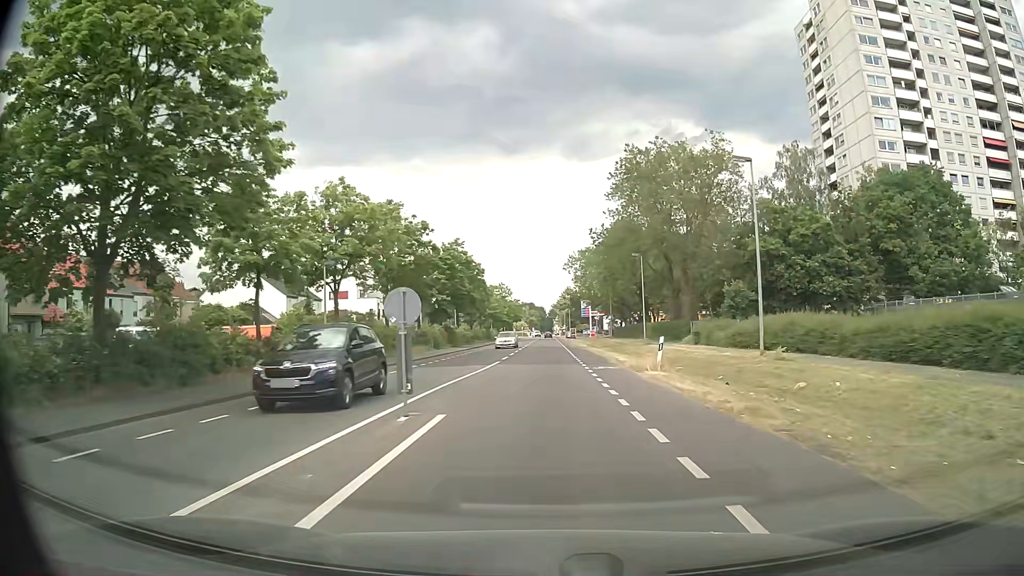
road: secondary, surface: asphalt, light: Day
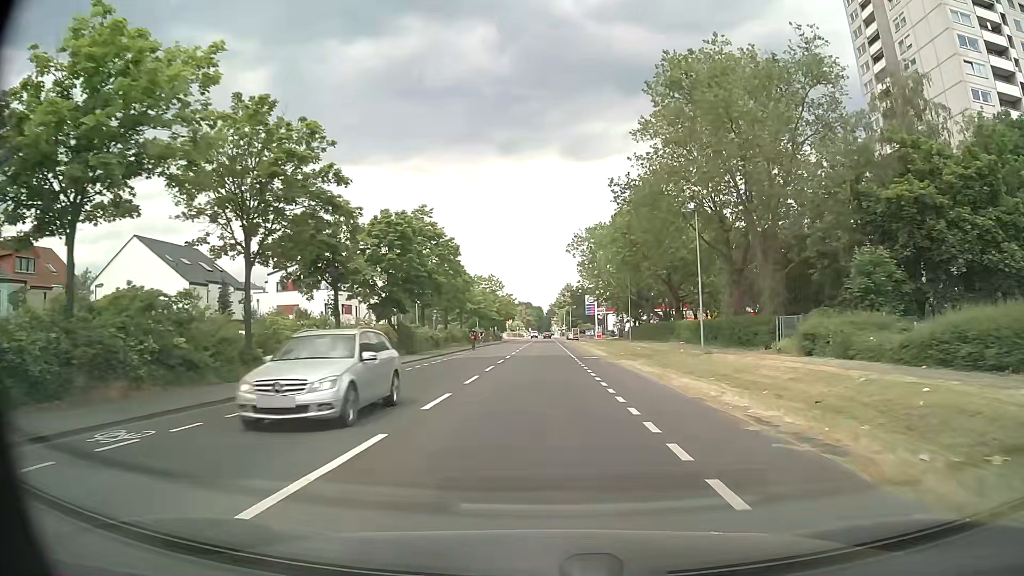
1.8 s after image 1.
(+0.1, +21.5) m; 0°
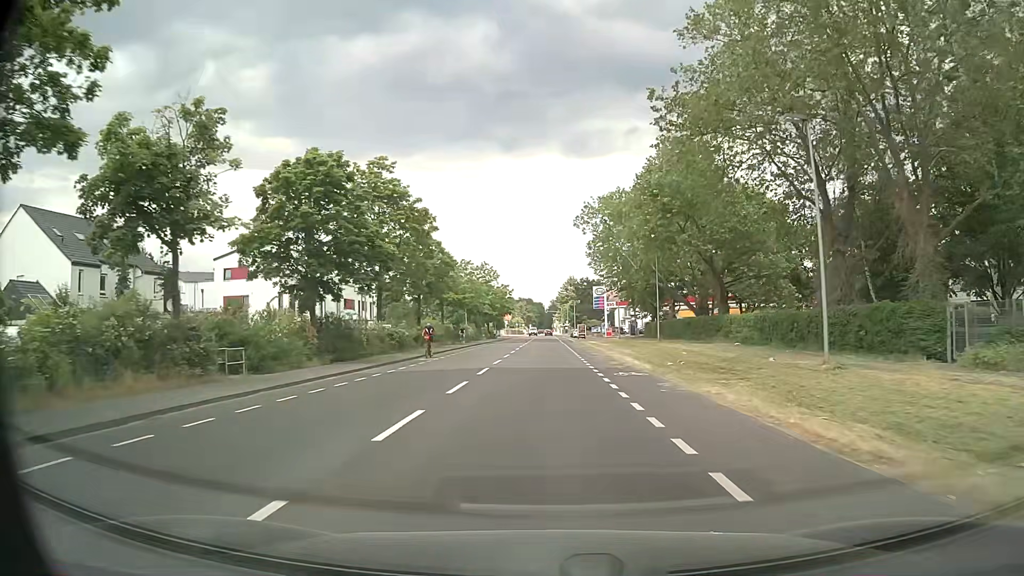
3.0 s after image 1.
(0.0, +15.9) m; 0°
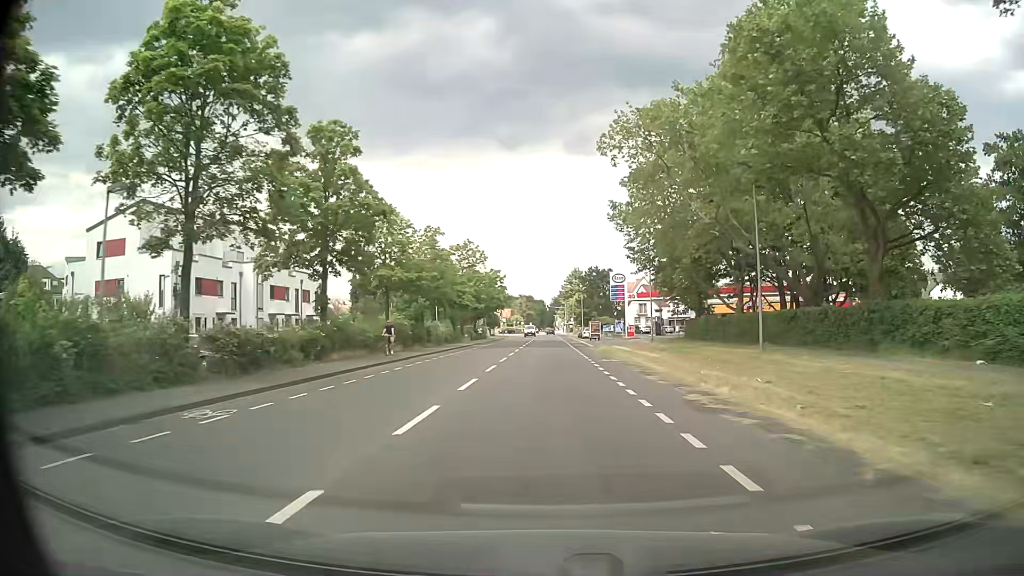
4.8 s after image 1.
(0.0, +23.9) m; 0°
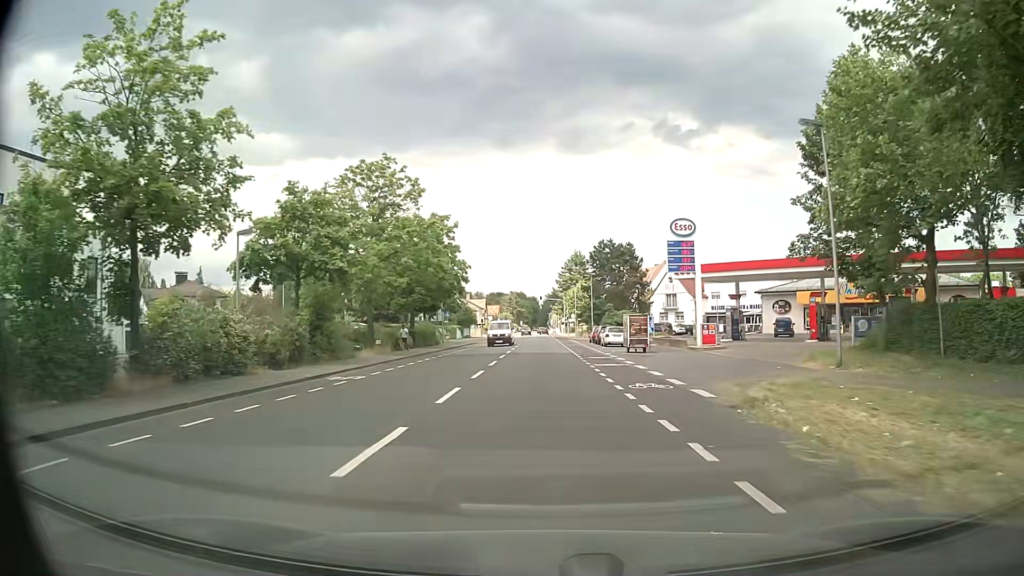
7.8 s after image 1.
(+0.3, +38.7) m; +1°
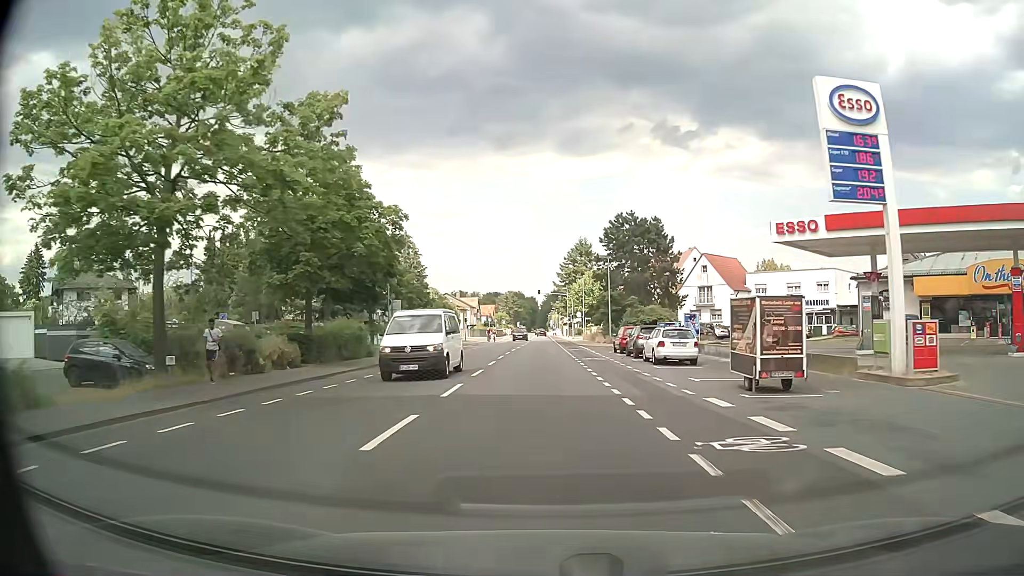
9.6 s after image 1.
(0.0, +22.6) m; 0°
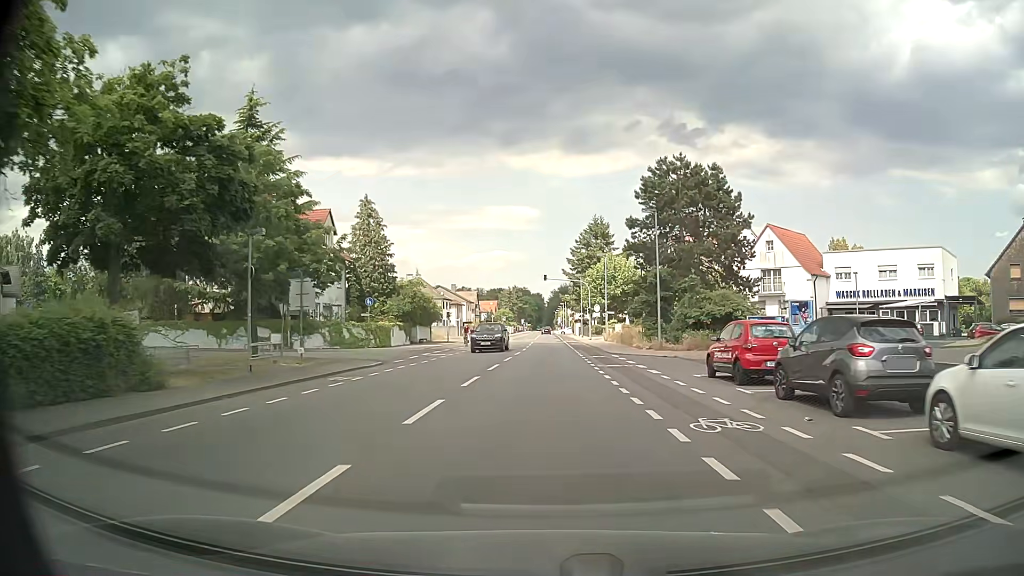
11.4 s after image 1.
(-0.1, +22.2) m; -1°
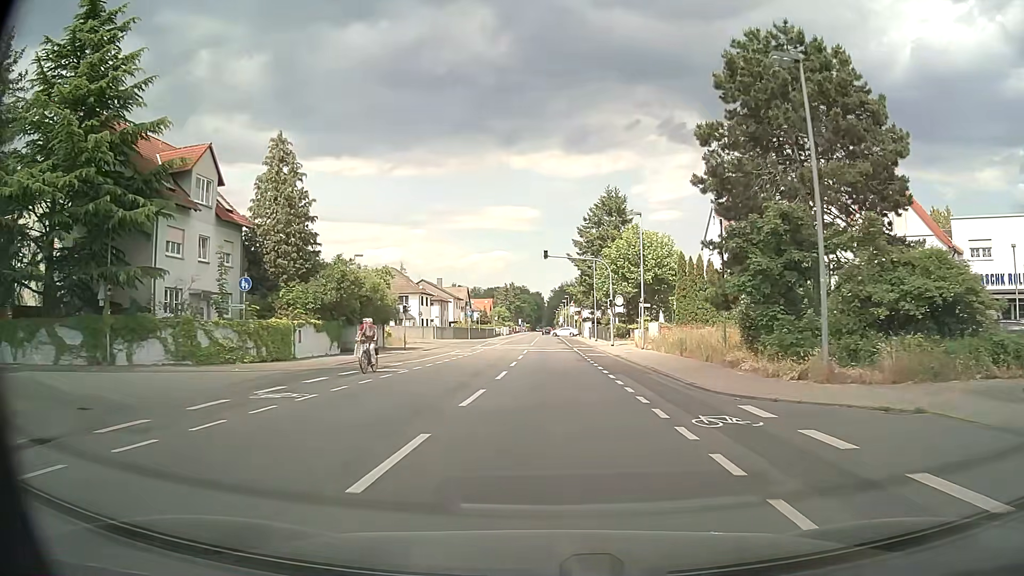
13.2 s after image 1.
(+0.1, +21.8) m; +1°
(0, +10) (0, +20) (0, +30) (0, +40) (0, +50) (0, +60) (0, +70) (0, +80) (0, +90) (0, +100) m
